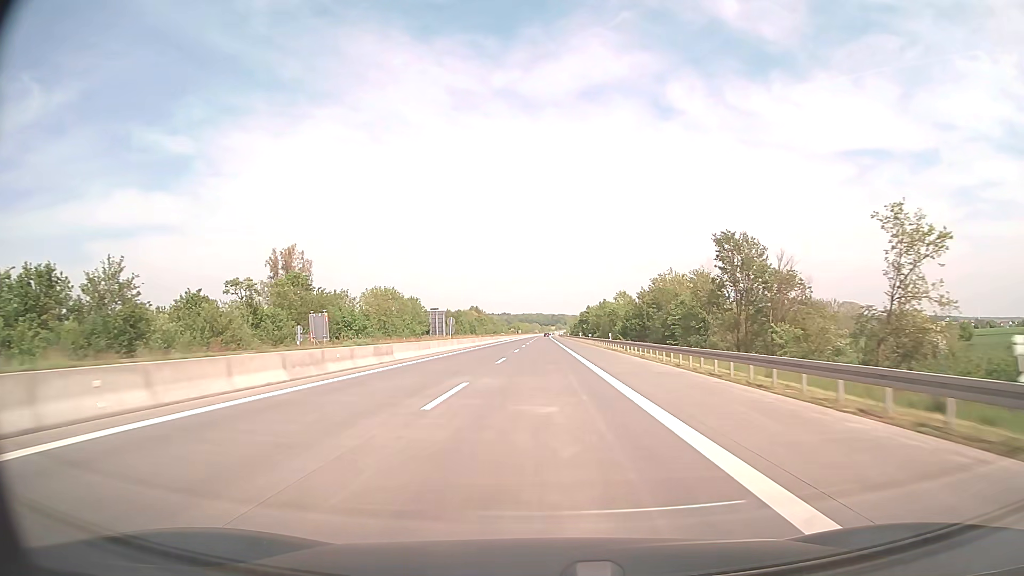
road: motorway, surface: asphalt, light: Day
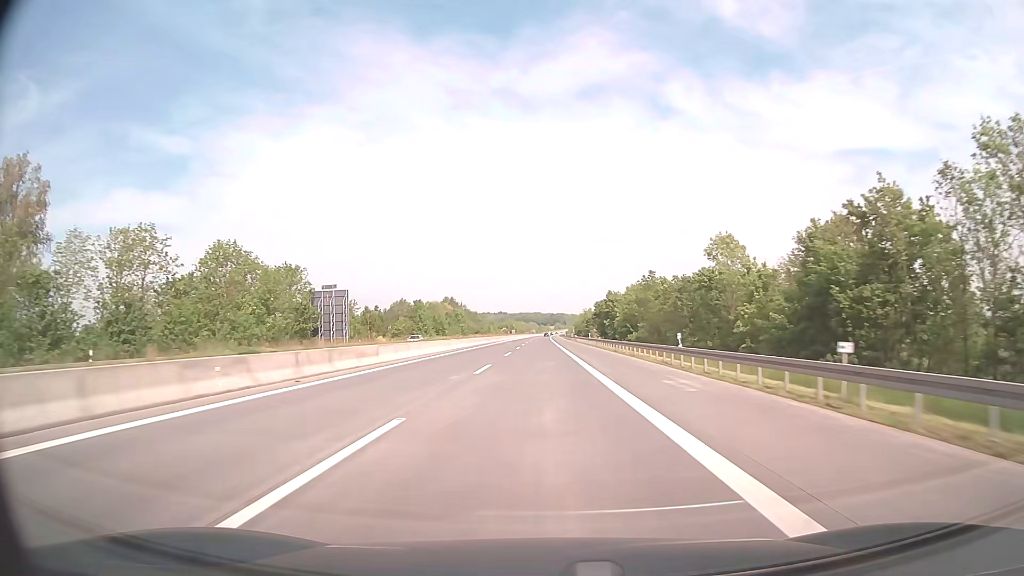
(+0.2, +79.2) m; 0°
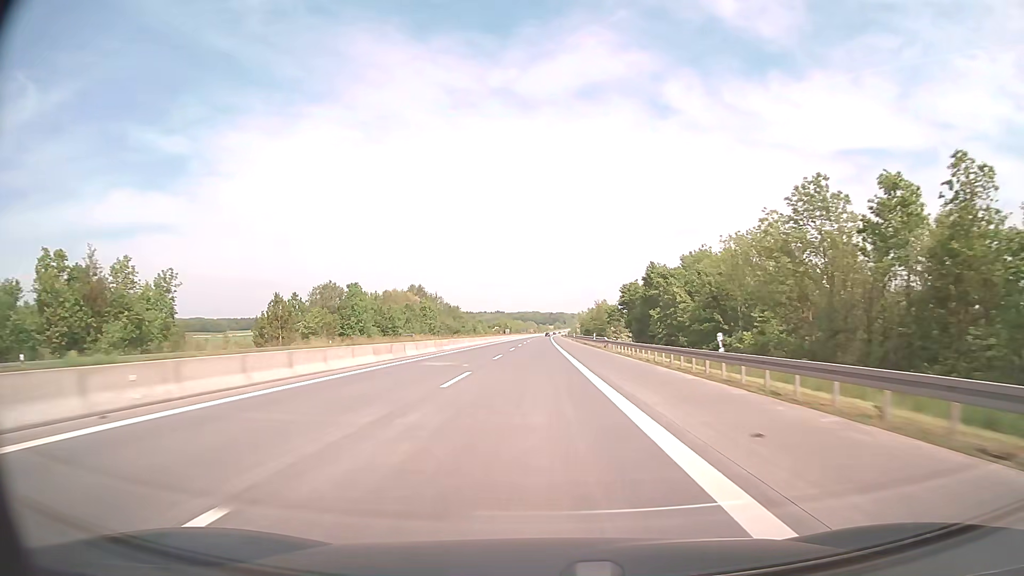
(+0.1, +59.4) m; 0°
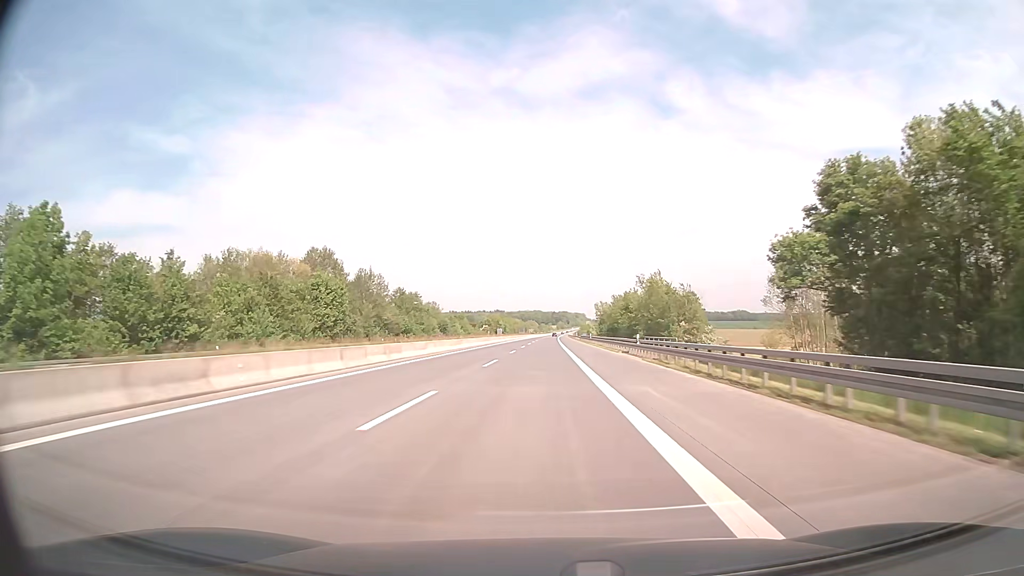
(-0.1, +79.3) m; 0°
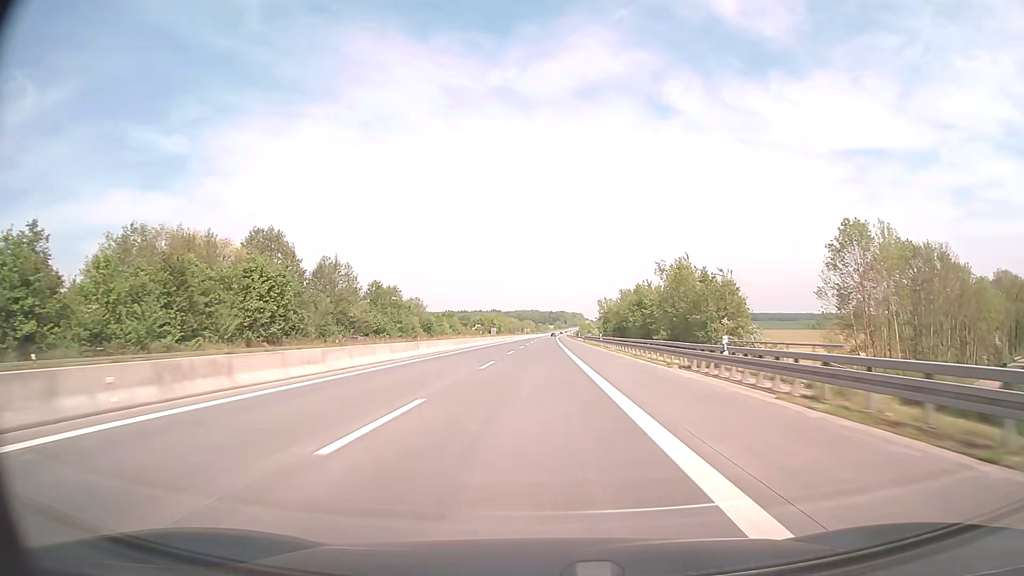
(0.0, +19.8) m; 0°
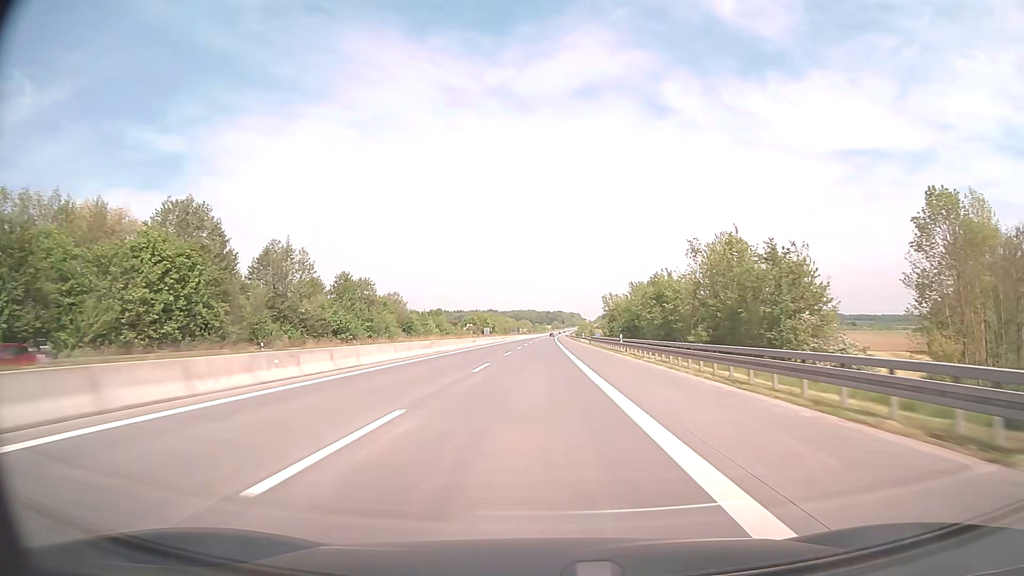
(0.0, +19.8) m; 0°
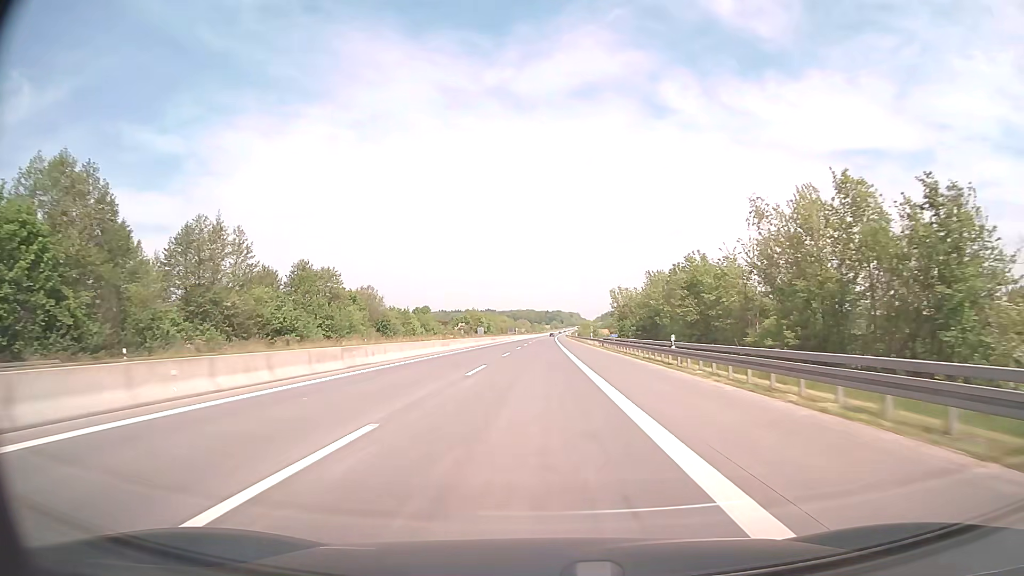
(0.0, +19.8) m; 0°
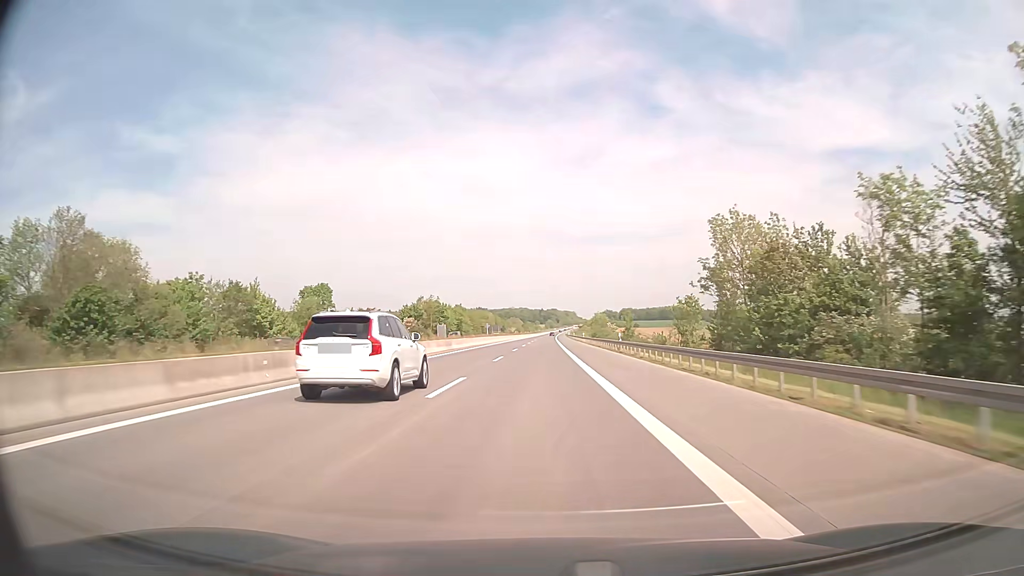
(+0.3, +79.4) m; 0°
(0, +10) (0, +20) (0, +30) (0, +40) (0, +50) (0, +60) (0, +70) (+1, +80) (+1, +90) (+1, +100) m
